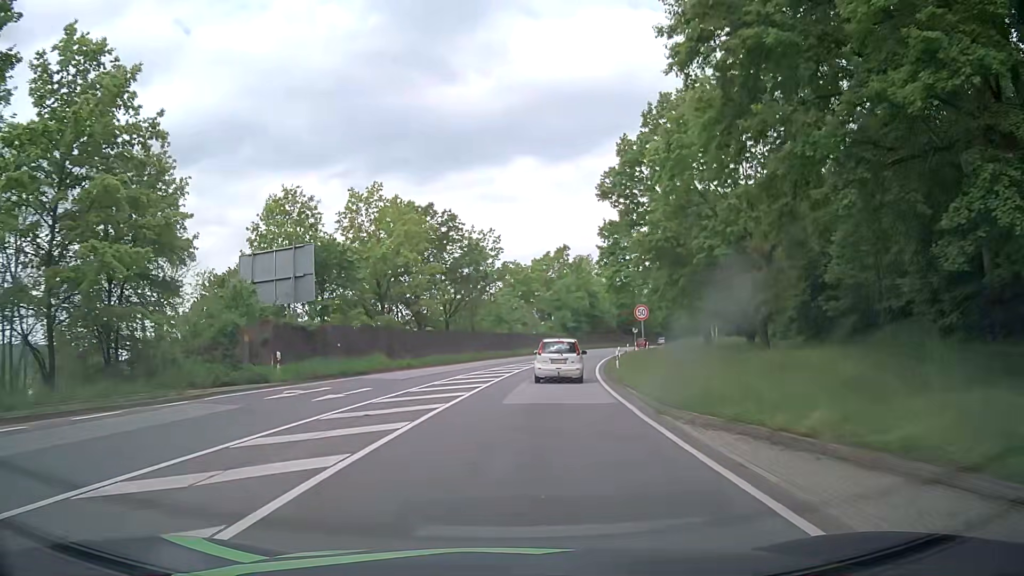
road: primary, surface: asphalt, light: Day
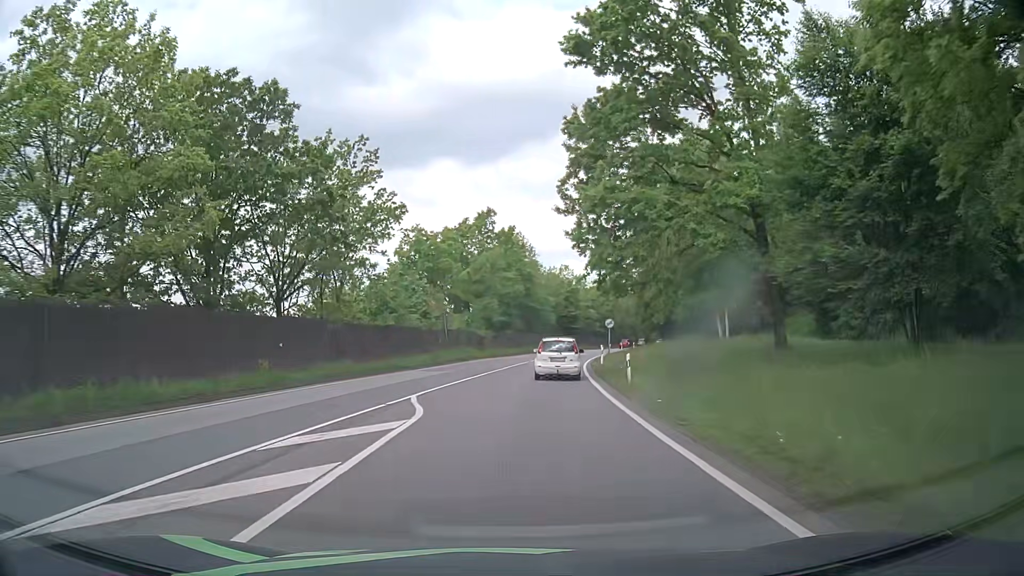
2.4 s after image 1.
(+1.8, +31.0) m; +6°
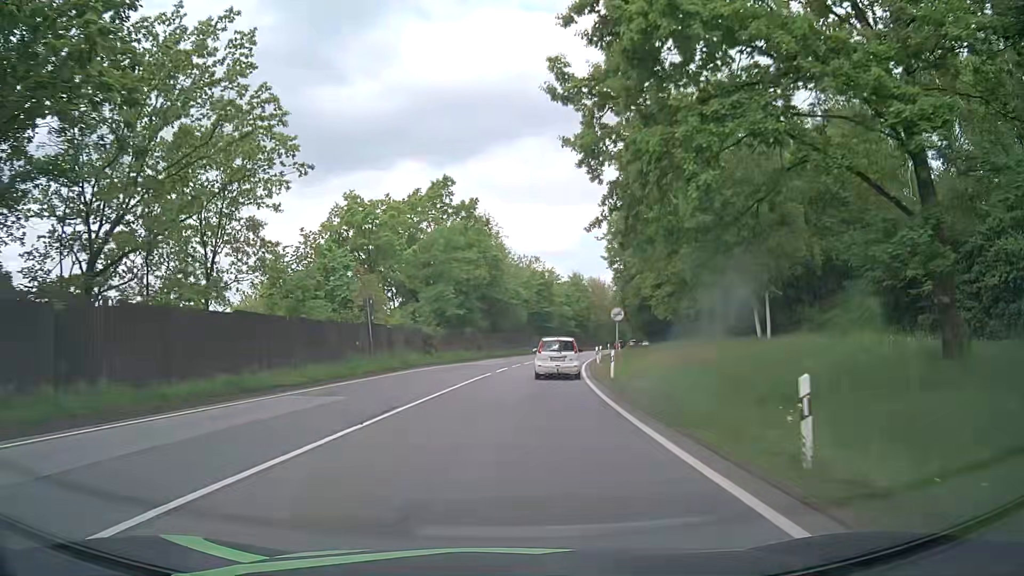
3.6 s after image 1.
(+0.5, +15.7) m; +4°
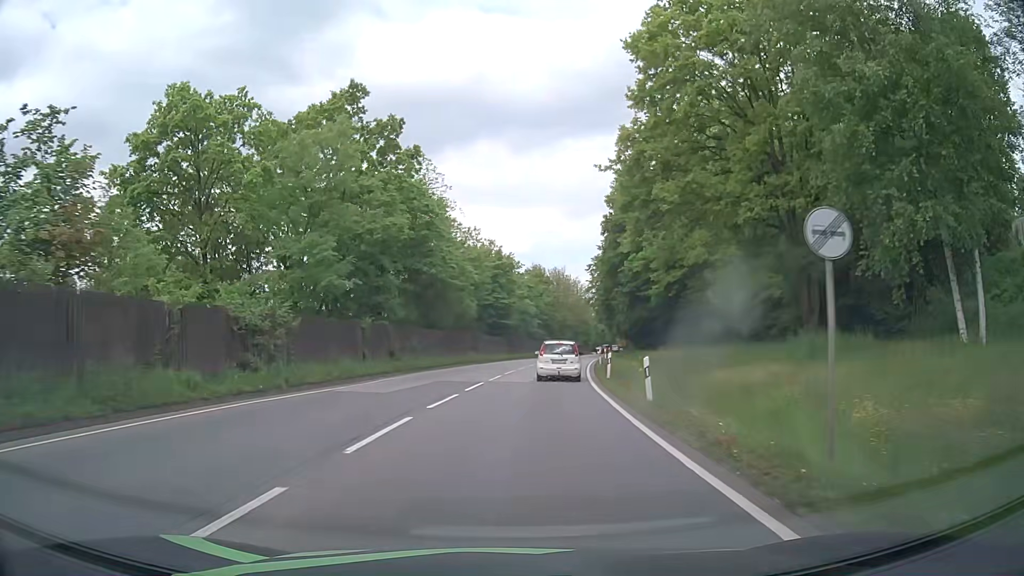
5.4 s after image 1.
(+0.5, +23.4) m; +4°
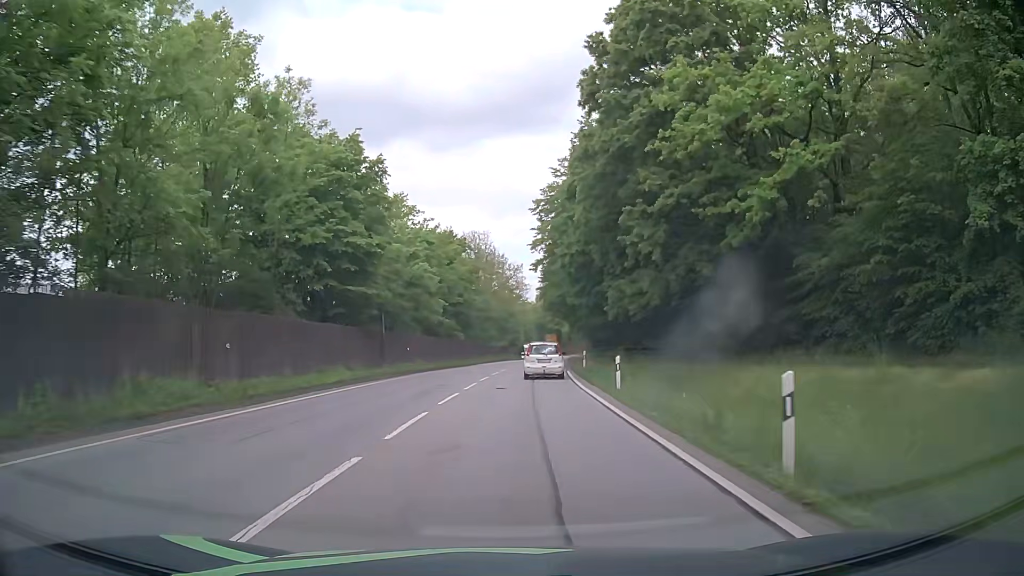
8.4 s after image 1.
(+2.0, +38.8) m; +7°
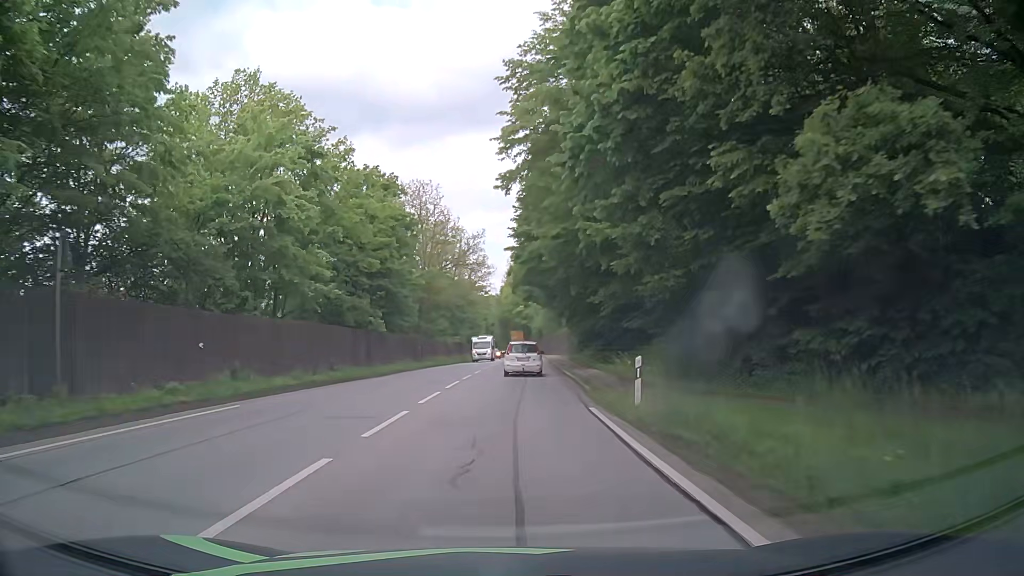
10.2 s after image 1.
(+0.7, +23.6) m; +3°
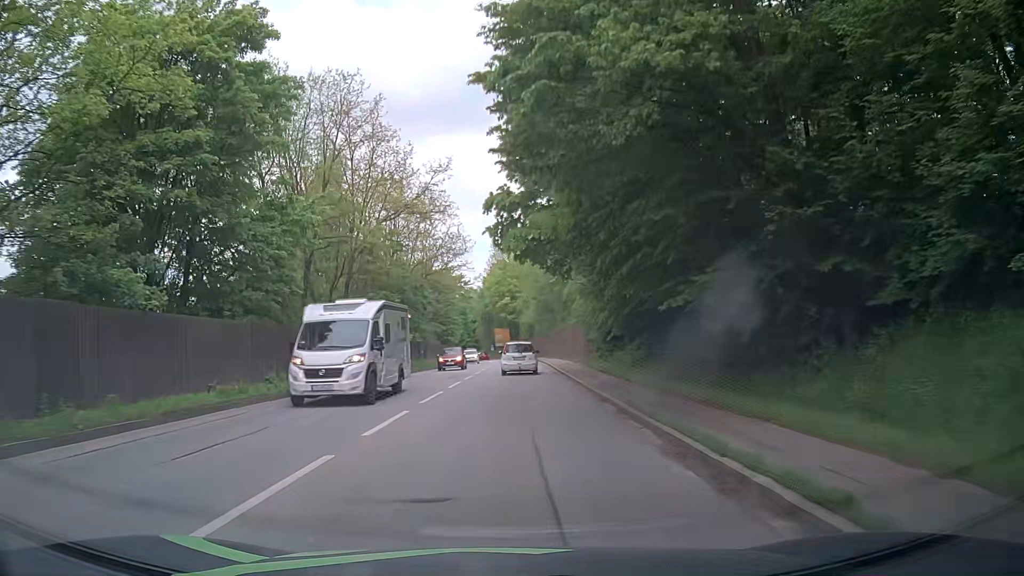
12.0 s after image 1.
(+0.3, +23.7) m; +1°
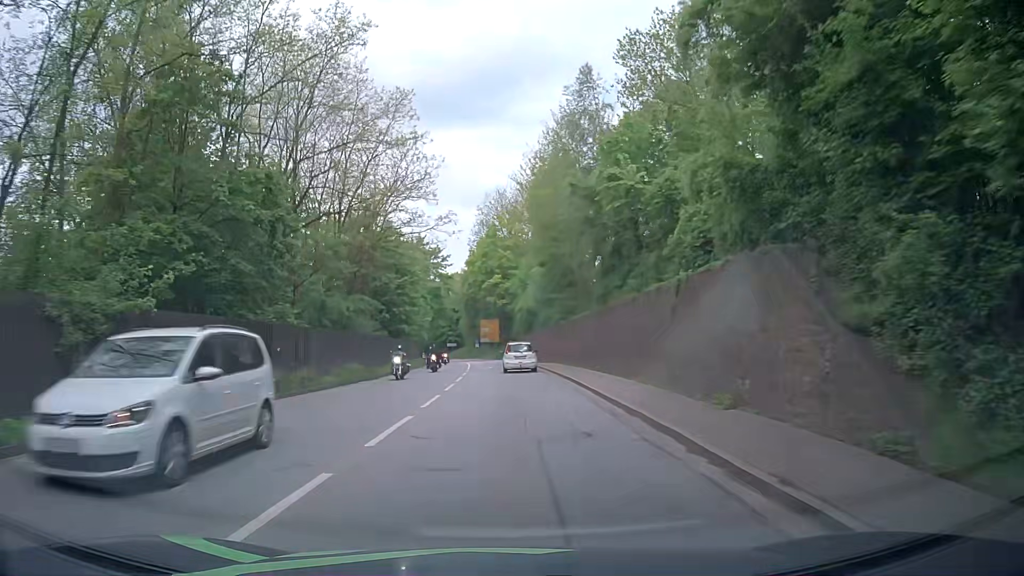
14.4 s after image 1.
(+0.5, +31.2) m; +1°
(0, +10) (0, +20) (0, +30) (0, +40) (0, +50) (-1, +60) (-2, +70) (-3, +80) (-4, +90) (-6, +100) m
